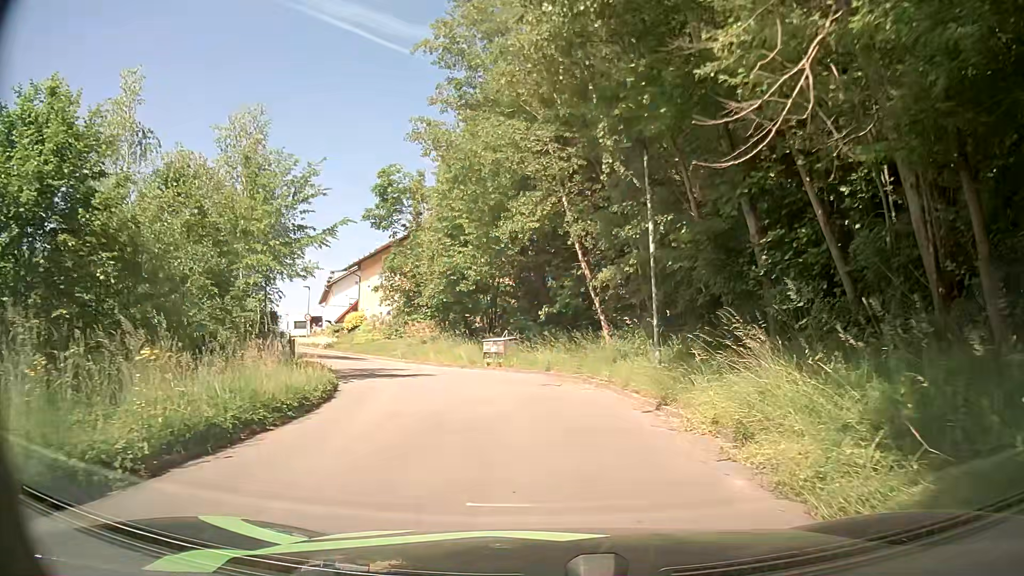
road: residential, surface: asphalt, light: Day
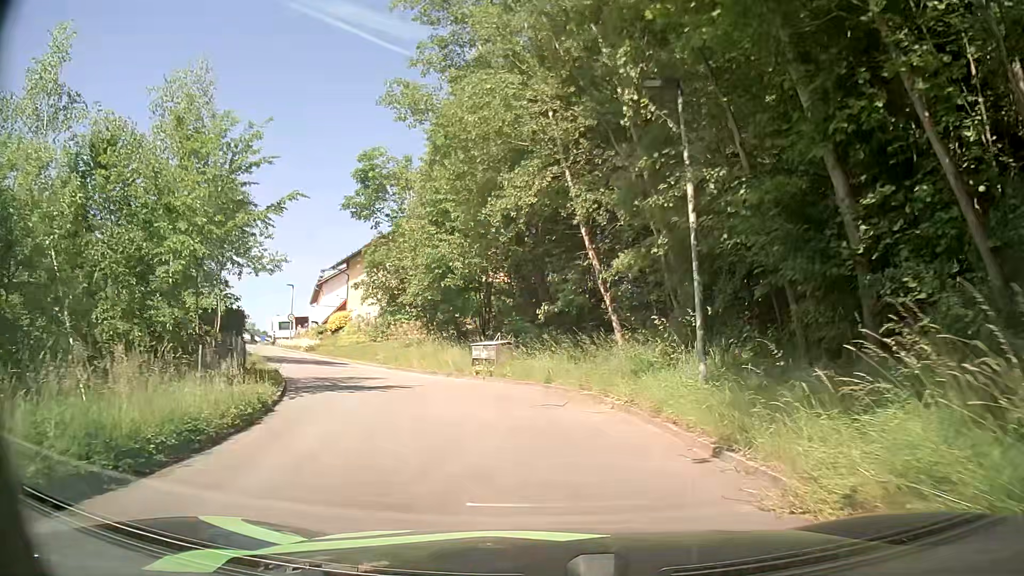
(+0.1, +3.8) m; +2°
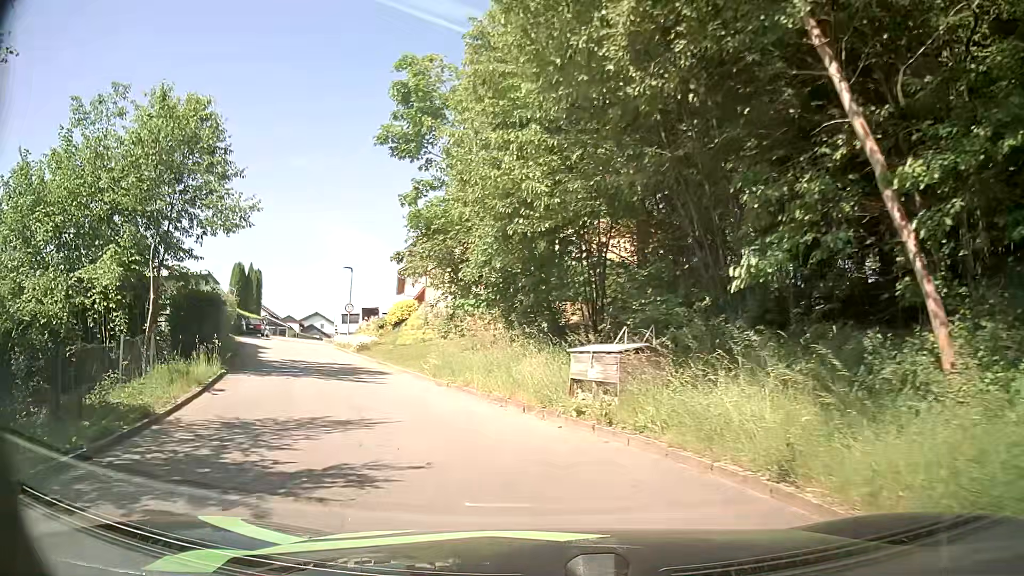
(-0.9, +11.2) m; -9°
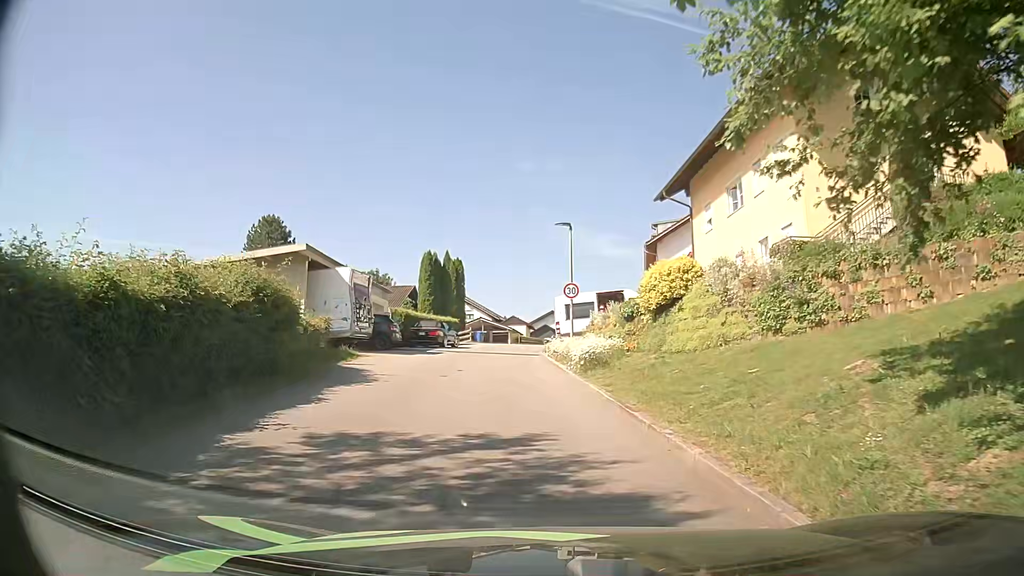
(-4.2, +17.0) m; -23°
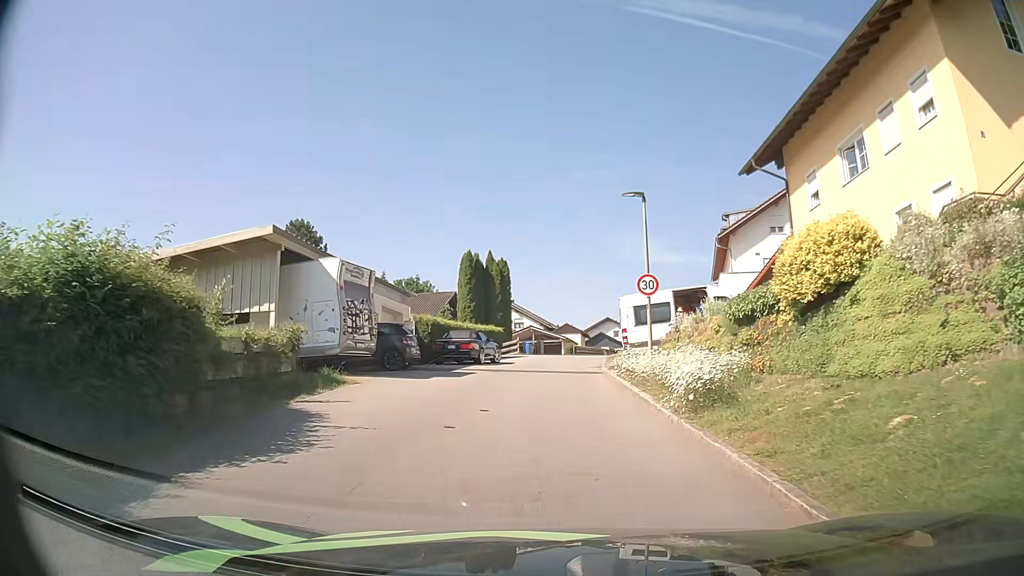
(-0.3, +6.9) m; -4°
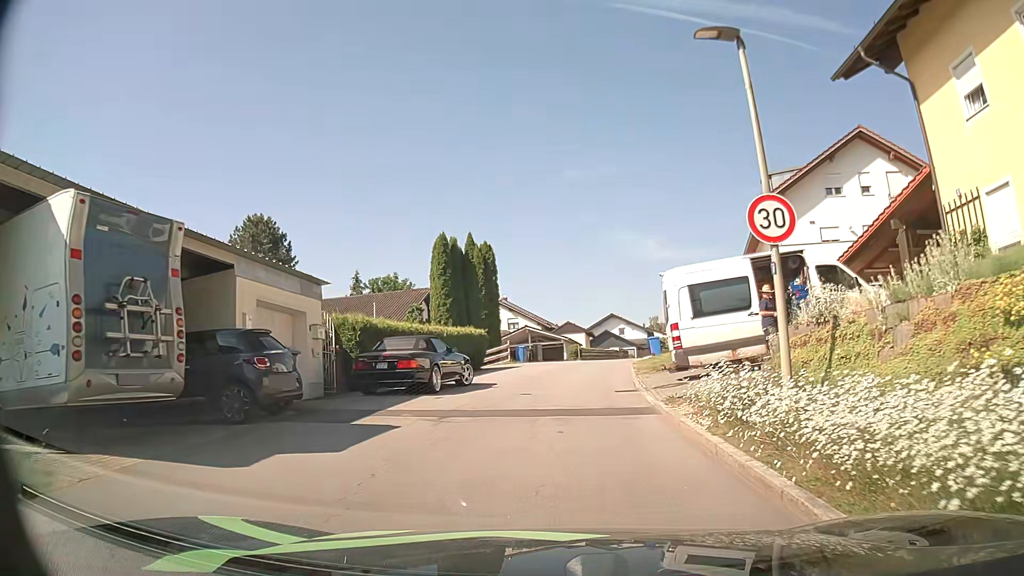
(-0.1, +10.4) m; -1°
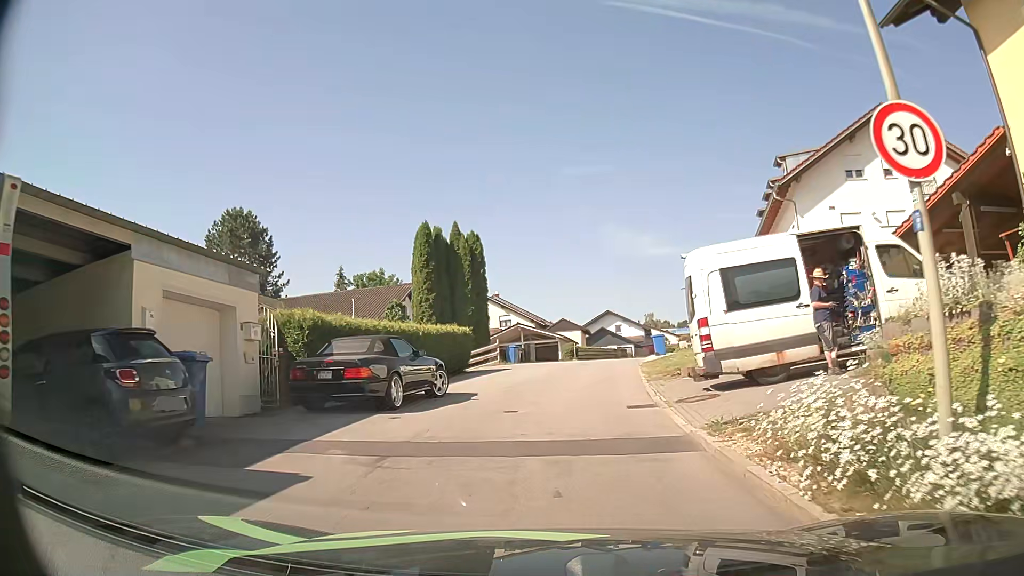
(0.0, +3.4) m; +1°
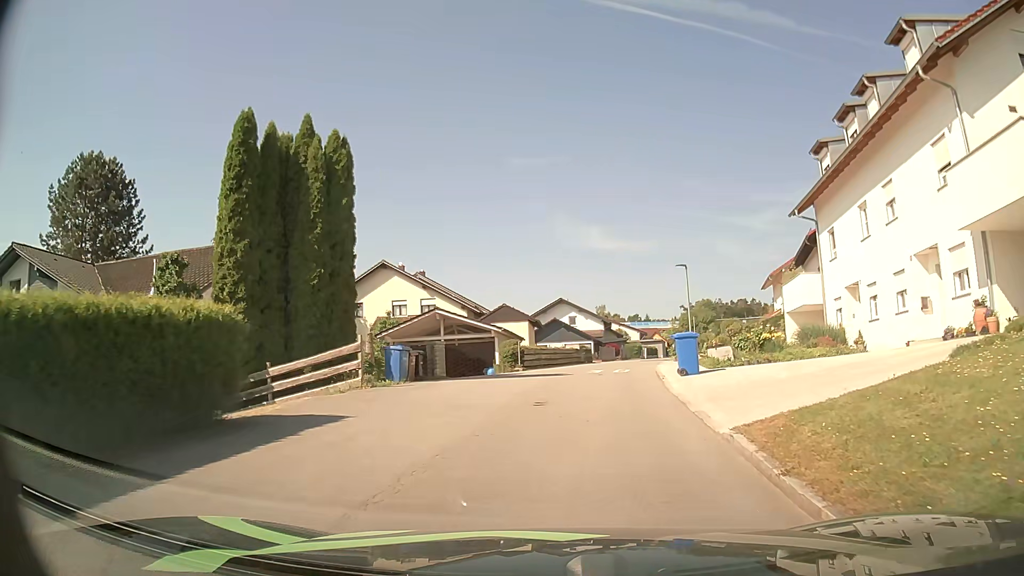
(+0.5, +17.0) m; +4°
(0, +10) (+1, +20) (+3, +30) (+5, +40) (+7, +49) (+10, +59) (+11, +69) (+13, +79) (+15, +88) (+18, +98) m
